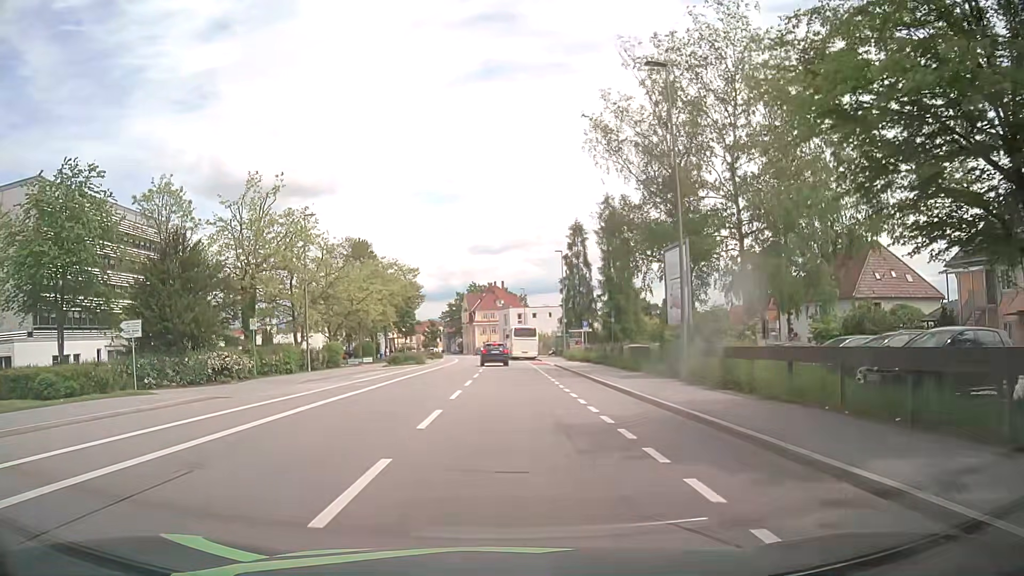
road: tertiary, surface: asphalt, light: Day
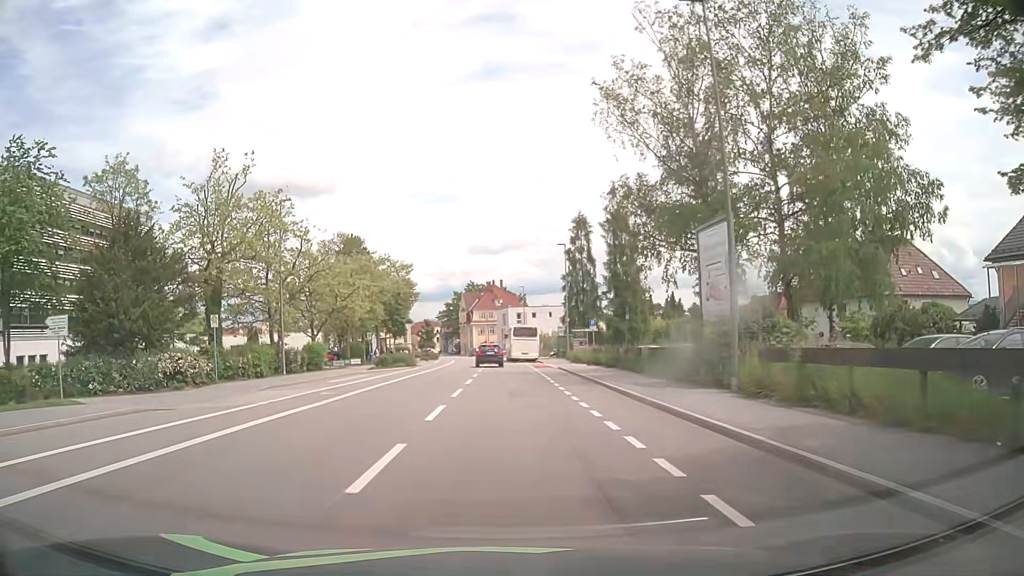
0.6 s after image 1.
(0.0, +4.8) m; +1°
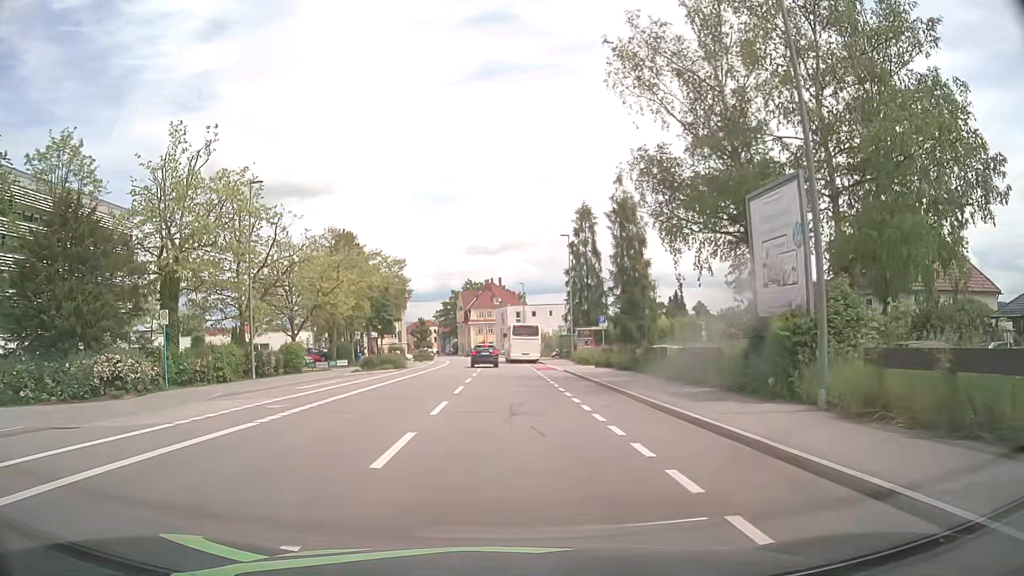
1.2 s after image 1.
(0.0, +4.8) m; 0°
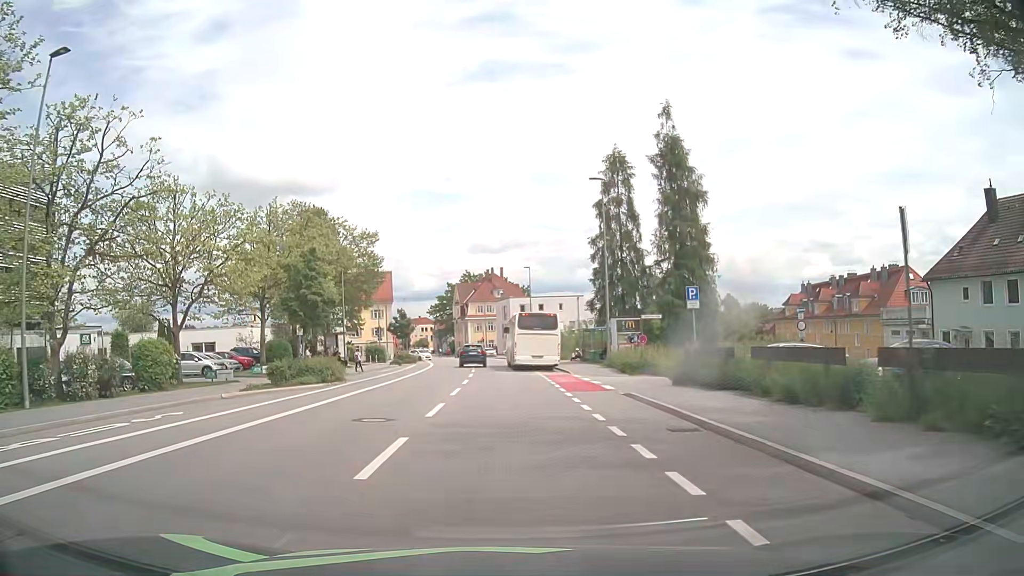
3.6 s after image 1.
(-0.1, +18.5) m; -1°
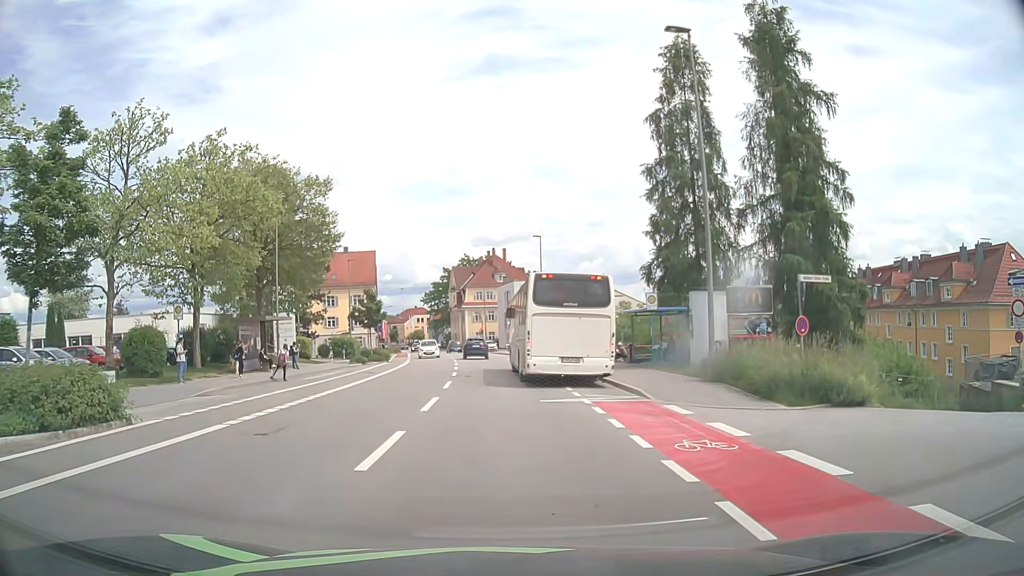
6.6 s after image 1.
(0.0, +17.6) m; +1°
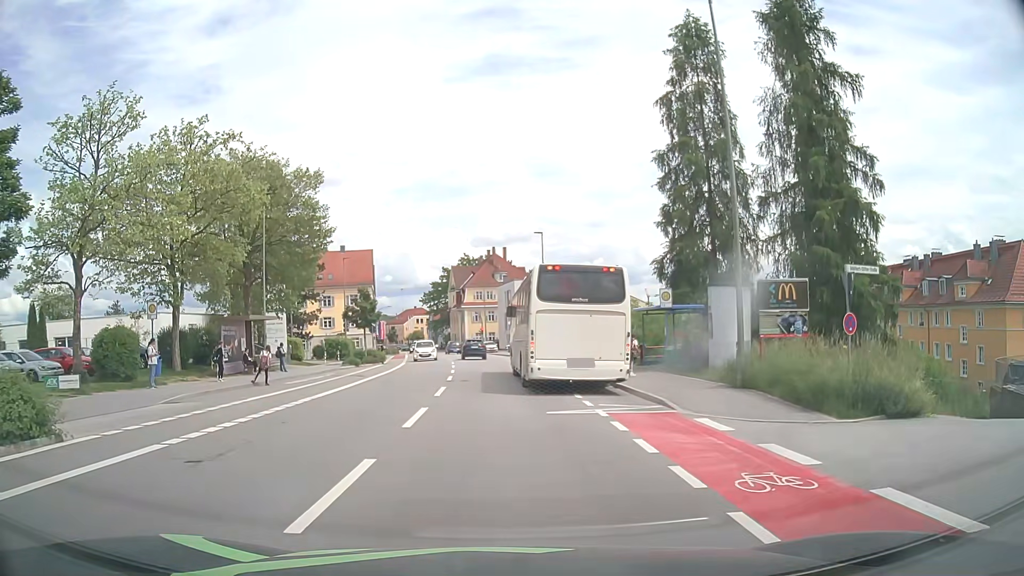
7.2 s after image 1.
(0.0, +2.2) m; -1°
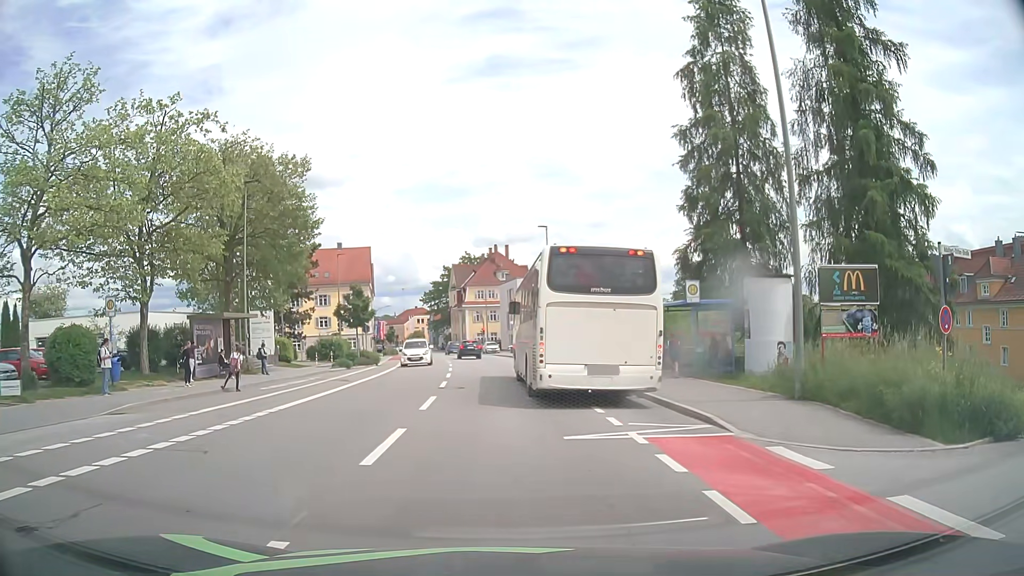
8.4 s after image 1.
(0.0, +3.1) m; 0°
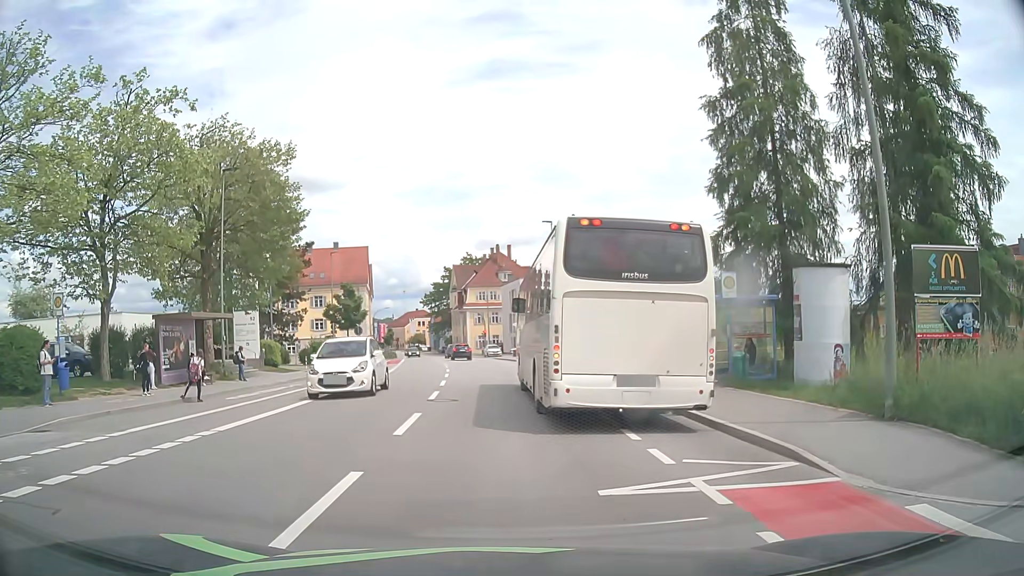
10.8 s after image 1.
(-0.1, +3.3) m; -2°
(-1, +10) (-2, +20) (-1, +30) (-1, +40) (-1, +50) (-2, +60) (-3, +70) (-5, +80) (-6, +90) (-7, +99) m
